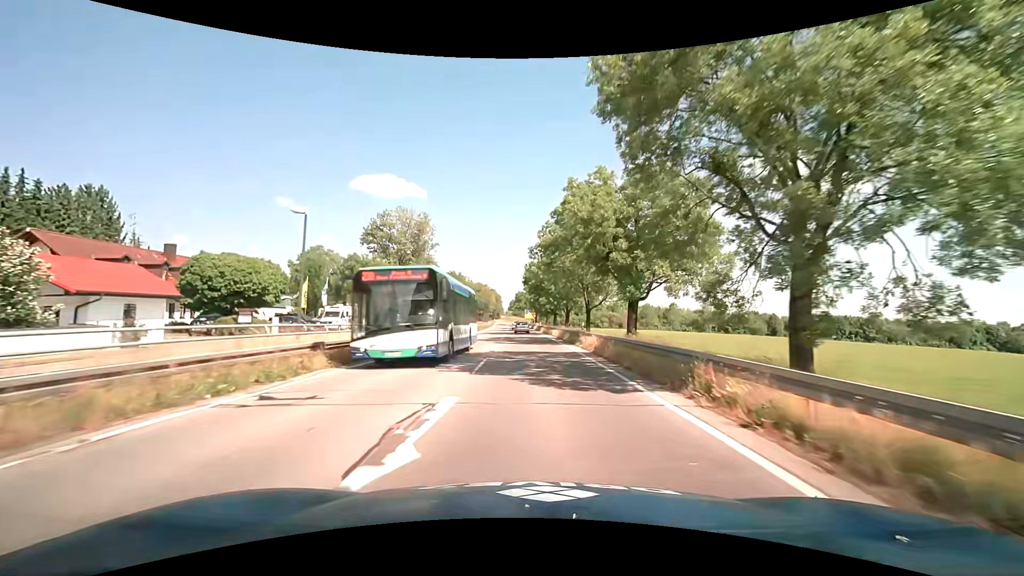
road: secondary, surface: asphalt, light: Day
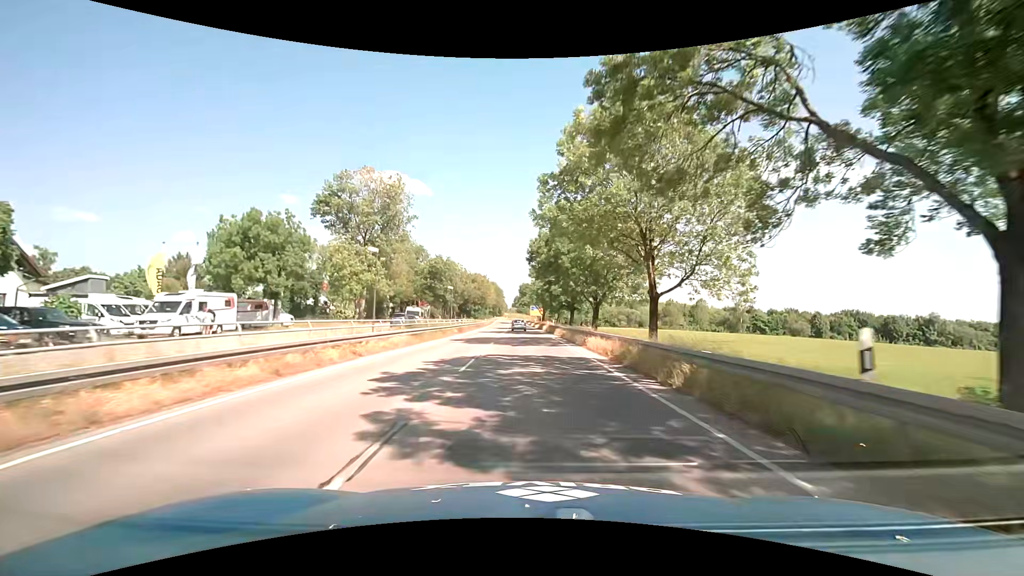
(-0.4, +25.4) m; -1°
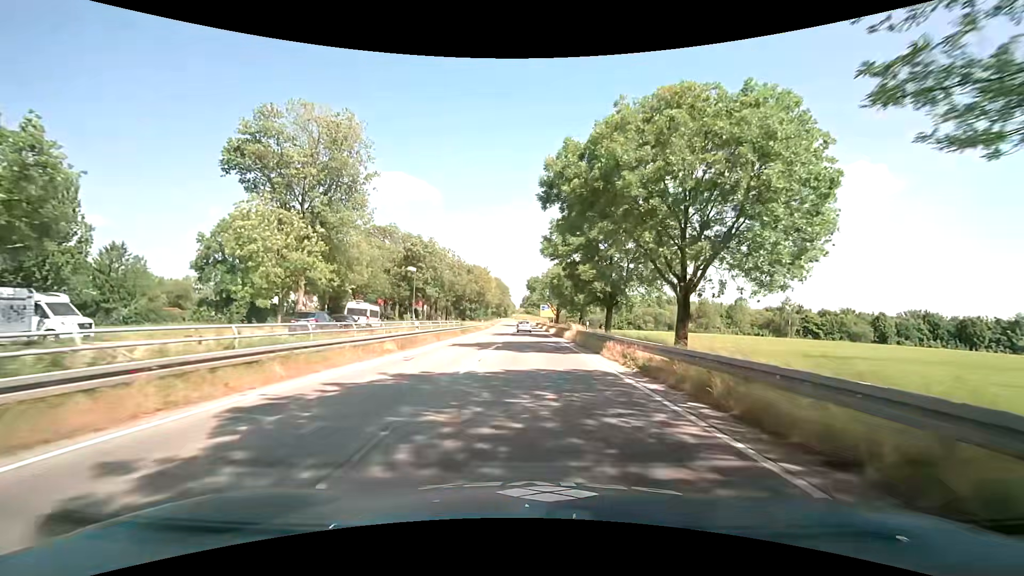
(-0.2, +24.6) m; -1°
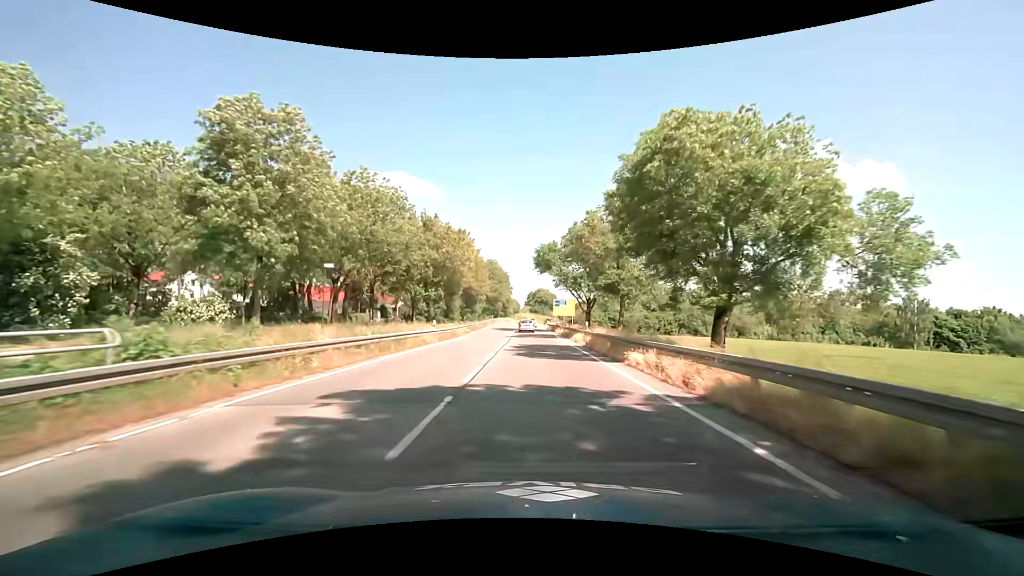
(0.0, +44.1) m; 0°
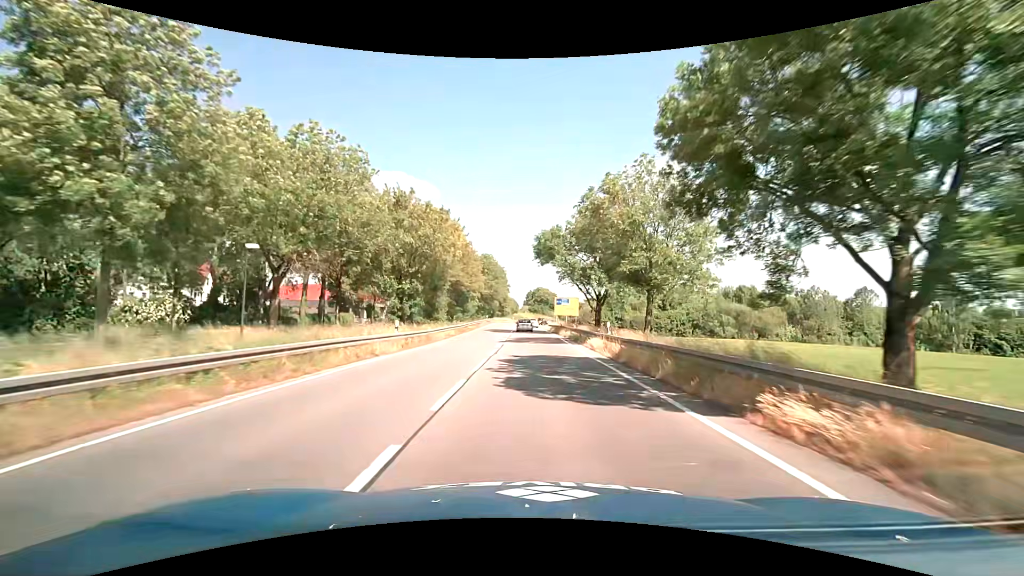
(0.0, +9.4) m; 0°
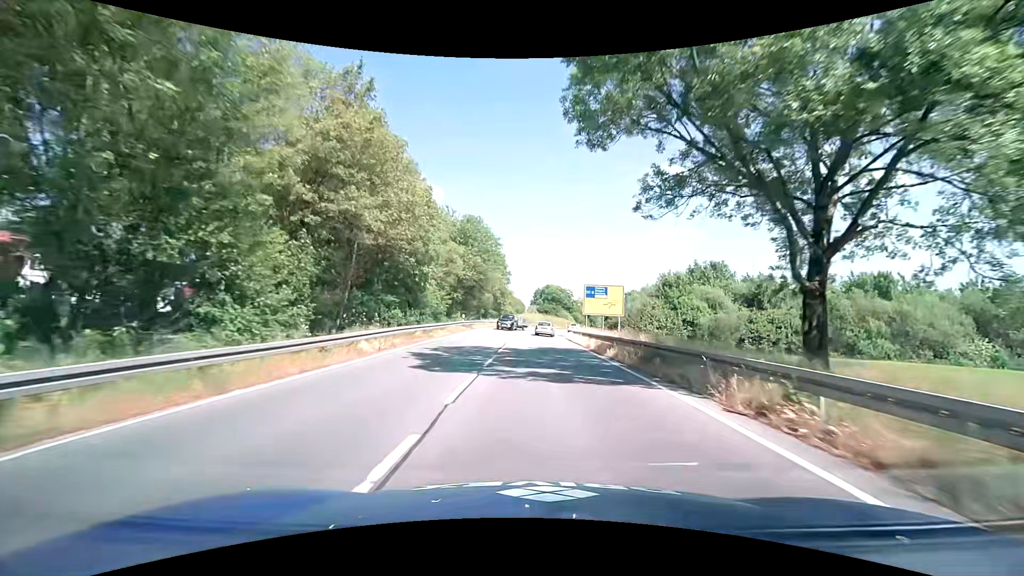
(-0.4, +36.6) m; -1°
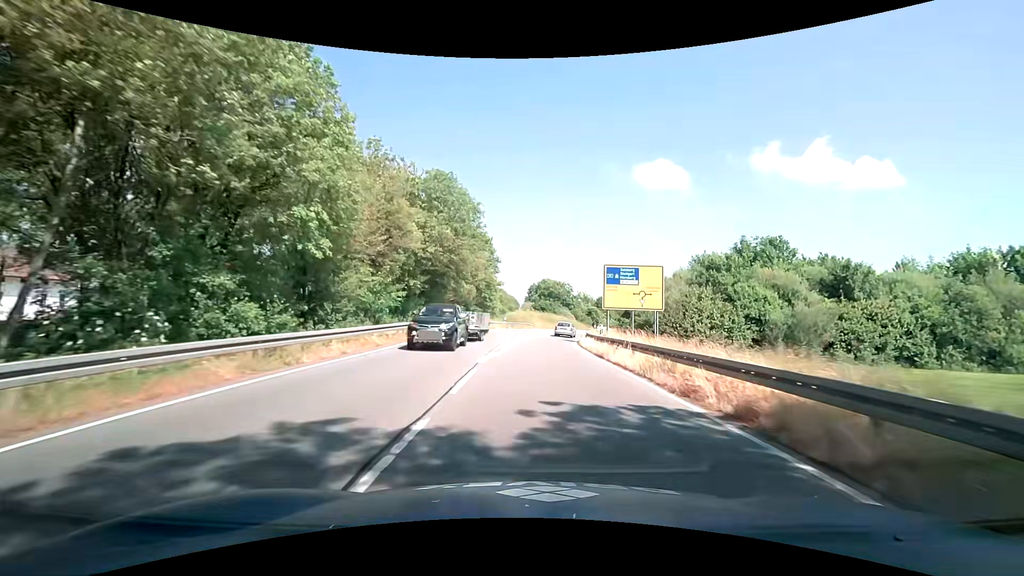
(-0.1, +17.4) m; 0°
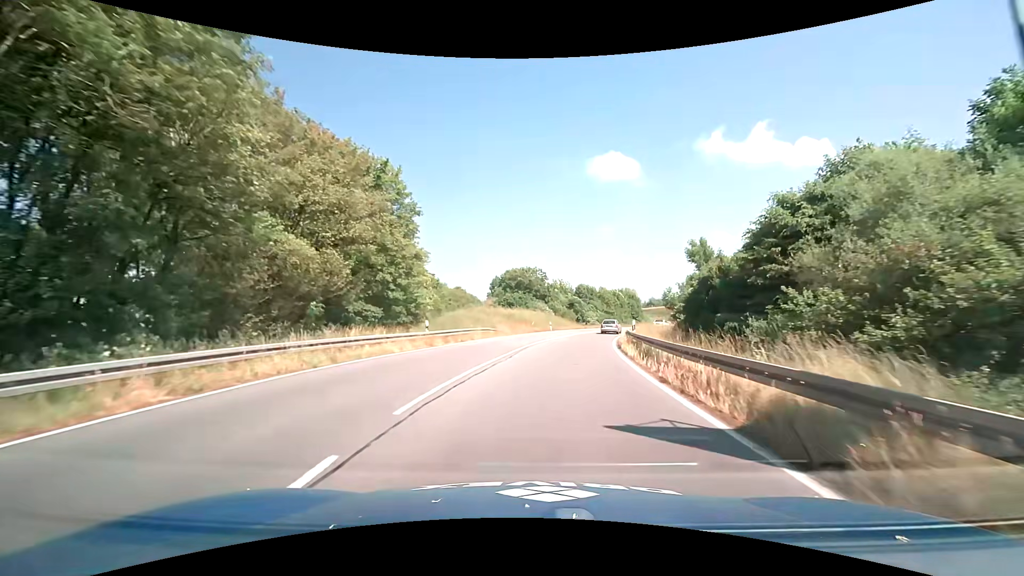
(+0.9, +32.5) m; +4°
(0, +10) (+1, +20) (+2, +30) (+4, +40) (+7, +49) (+10, +59) (+13, +68) (+17, +77) (+22, +86) (+27, +95) m
